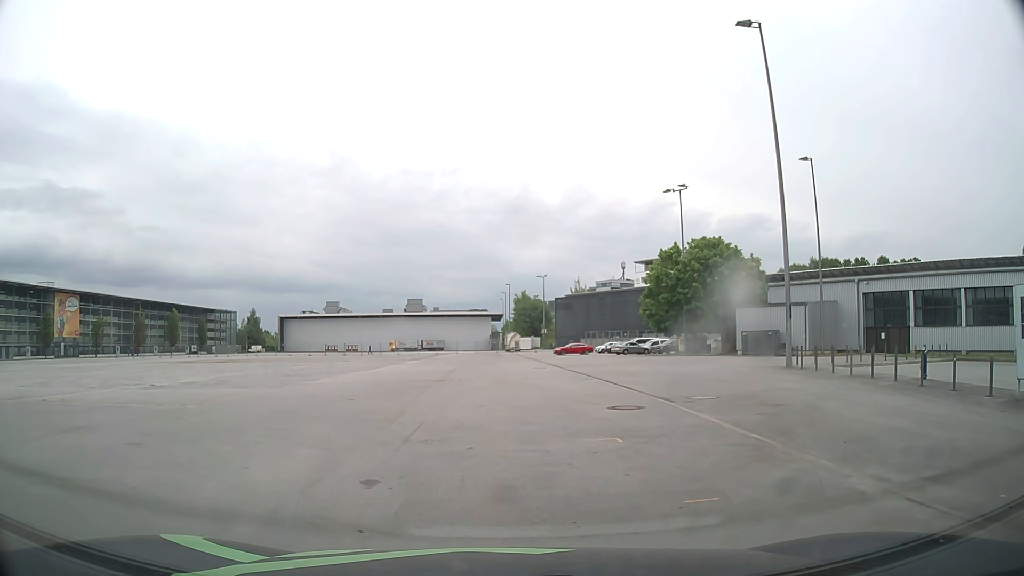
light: Day
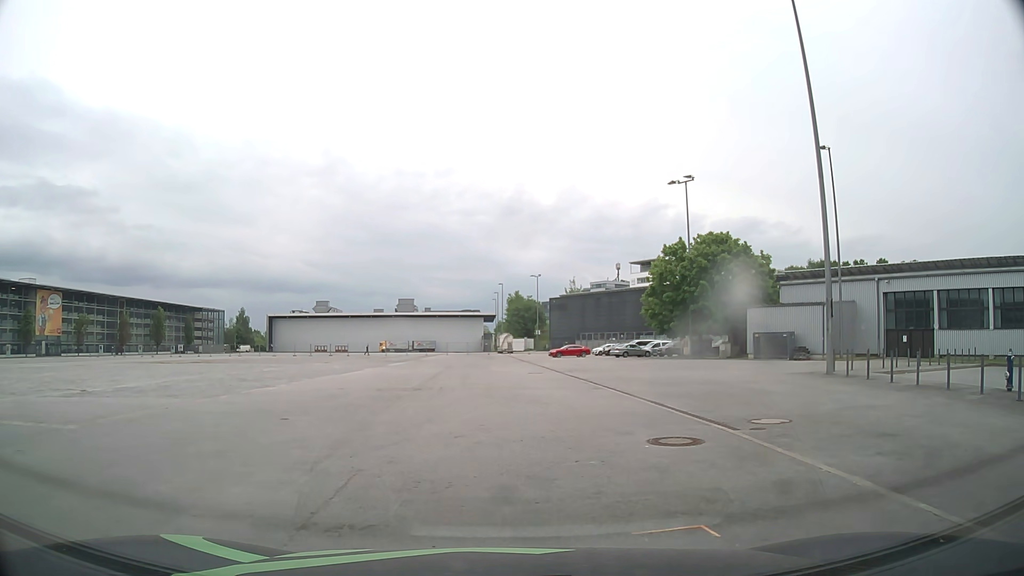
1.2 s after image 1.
(+0.1, +4.6) m; +1°
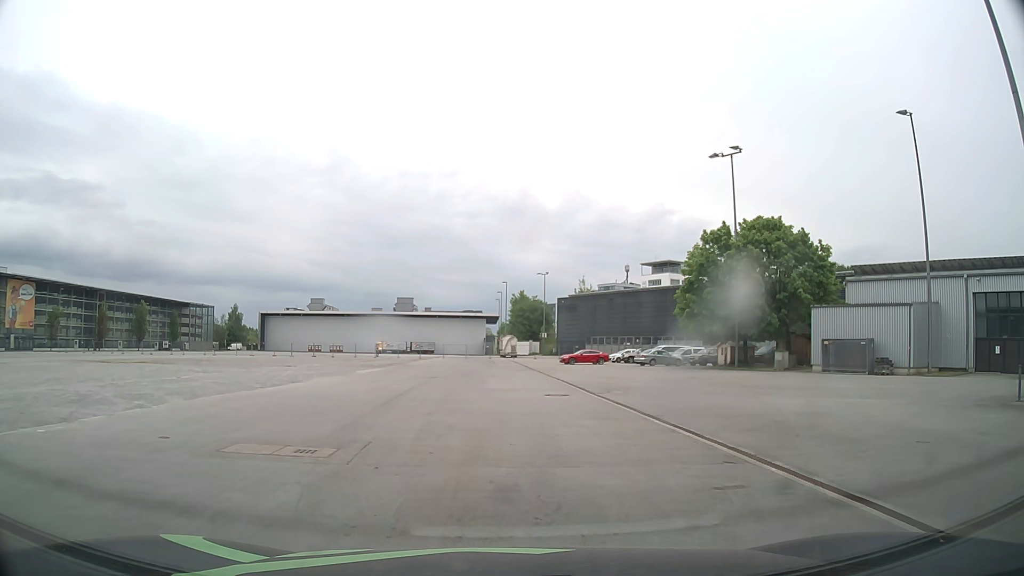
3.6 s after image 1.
(-0.1, +11.8) m; 0°
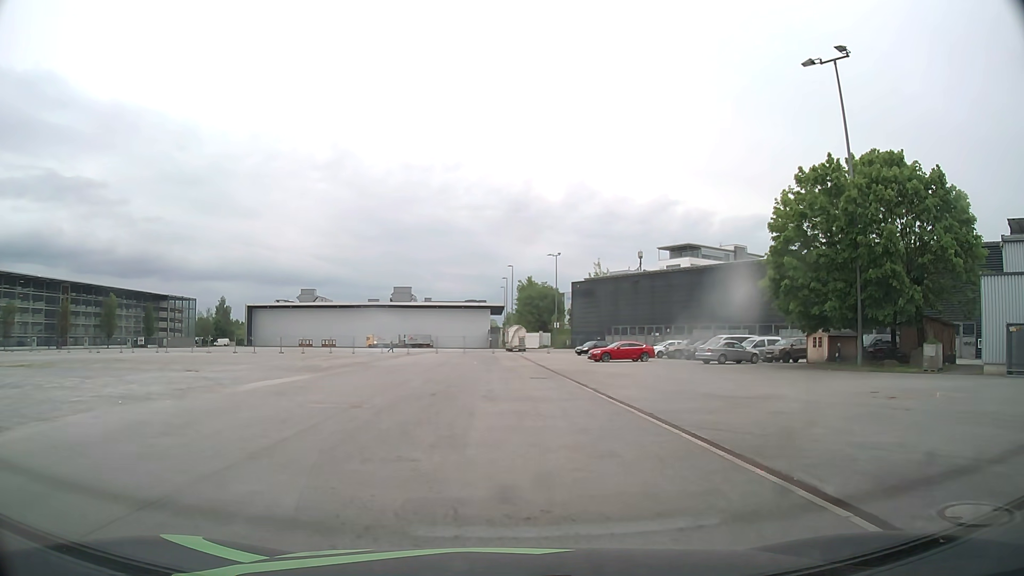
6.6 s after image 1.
(-0.1, +17.6) m; 0°
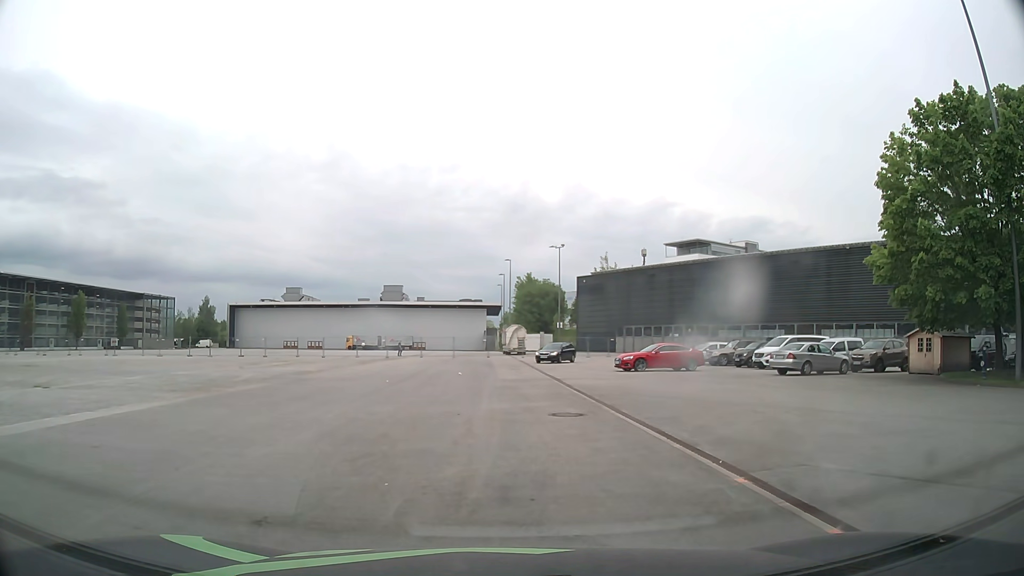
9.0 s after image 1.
(0.0, +12.2) m; 0°
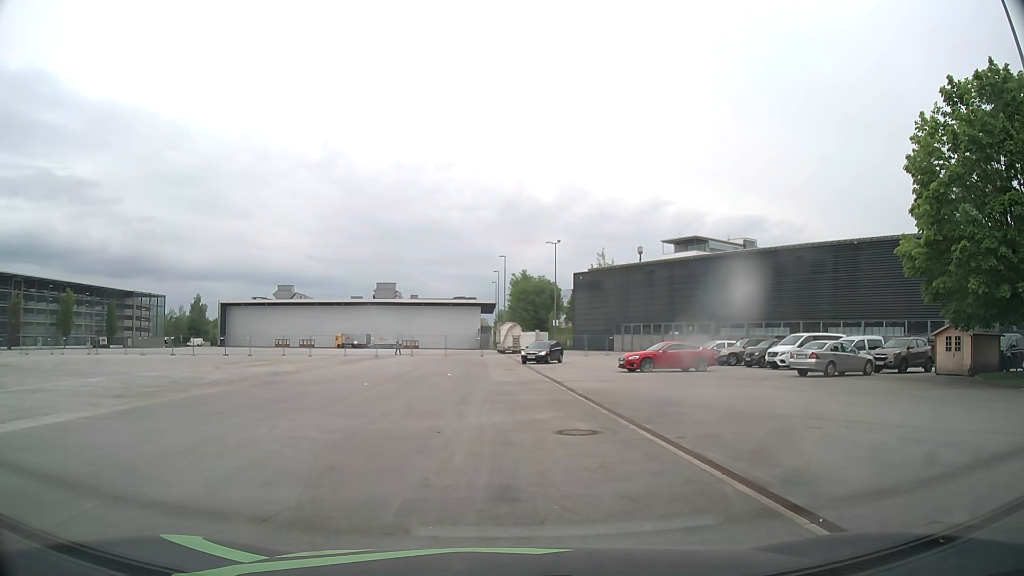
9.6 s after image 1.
(0.0, +2.8) m; -1°
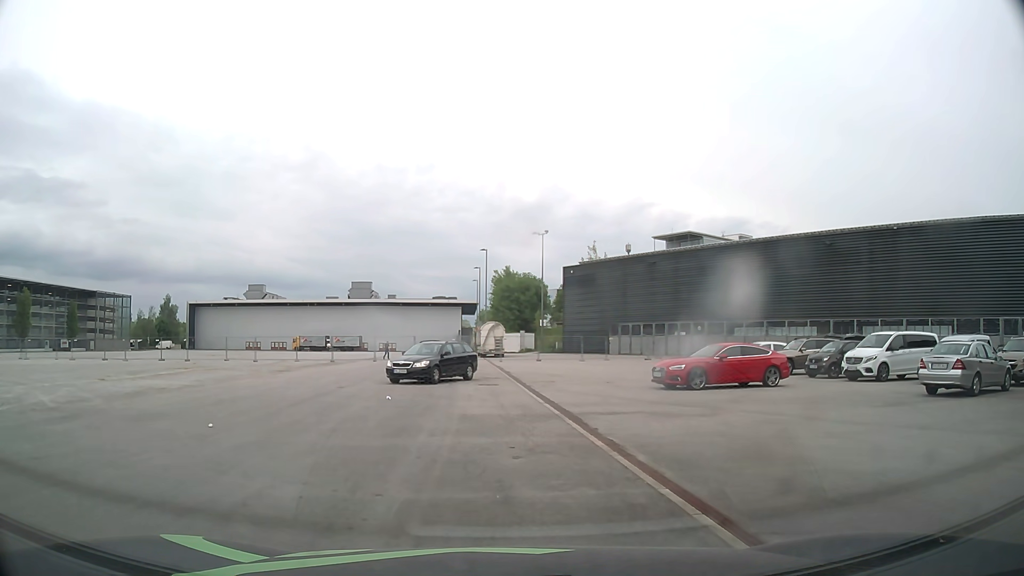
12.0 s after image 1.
(+0.3, +10.4) m; +3°
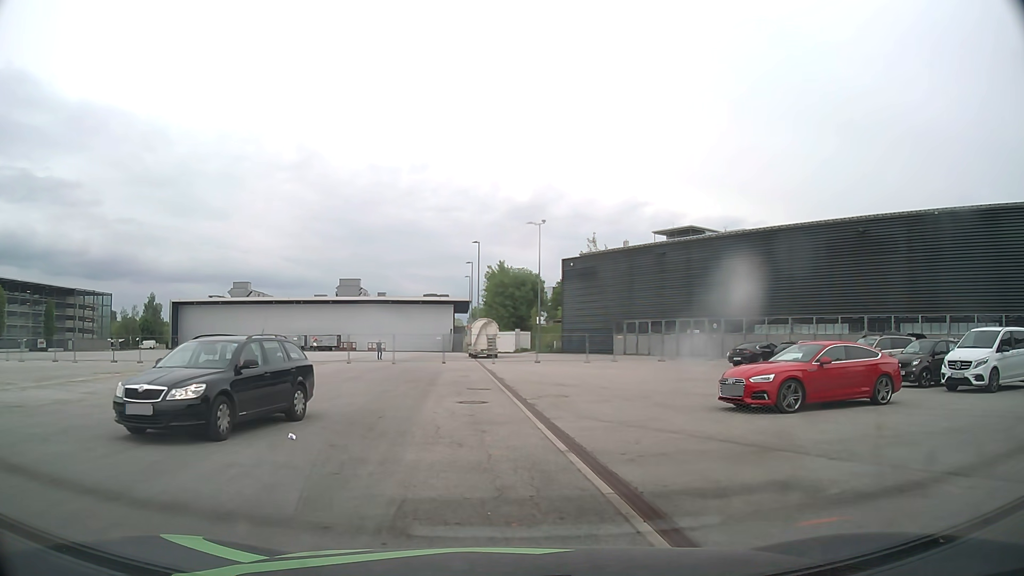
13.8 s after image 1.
(0.0, +7.2) m; 0°
